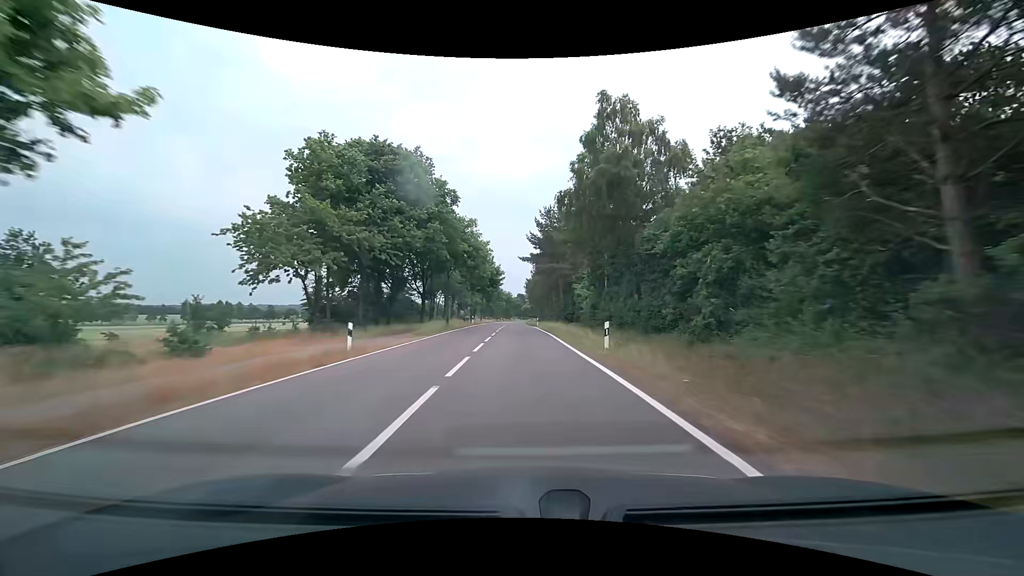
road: tertiary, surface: asphalt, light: Day
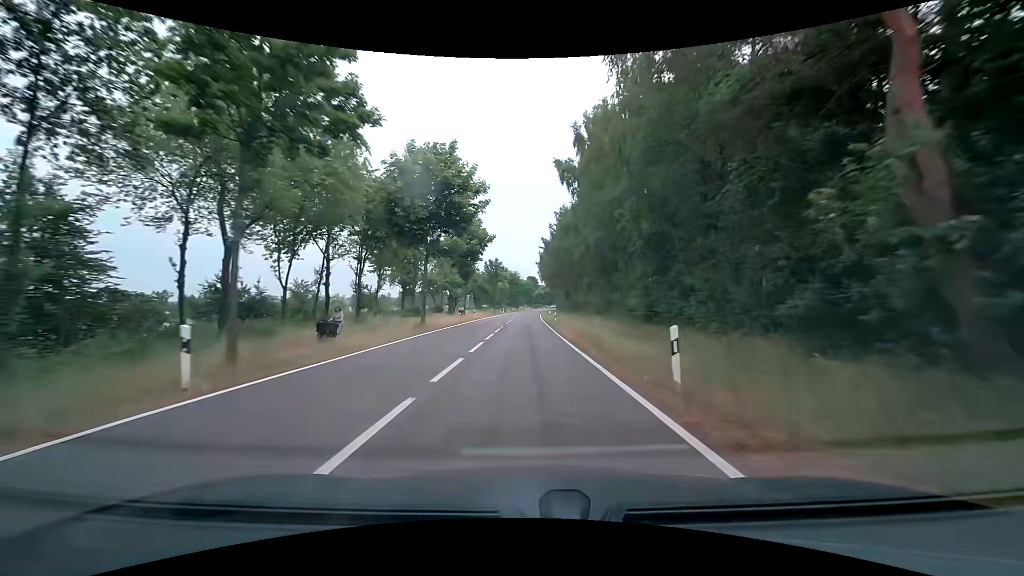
(-0.7, +55.0) m; -1°
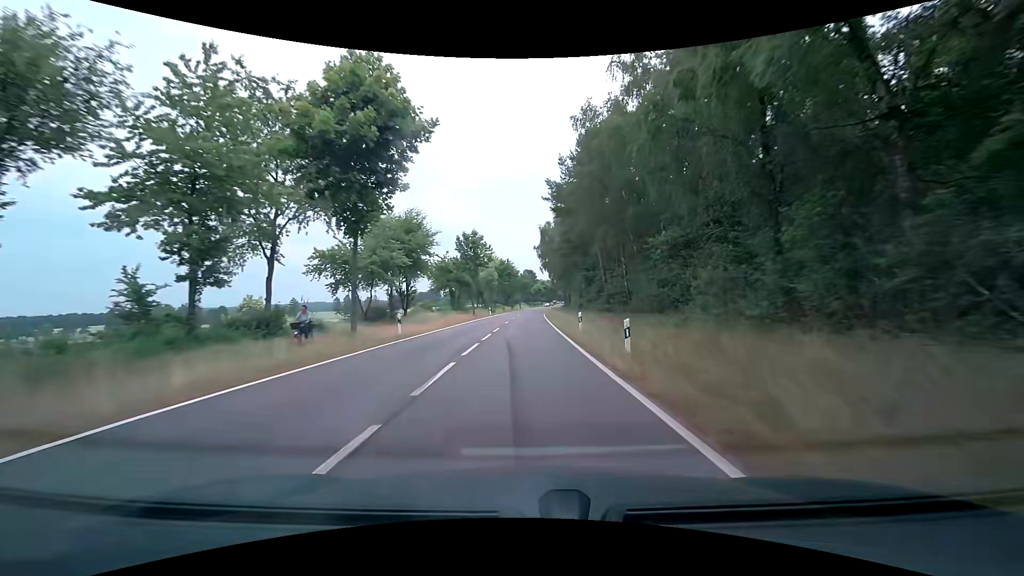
(-0.1, +31.5) m; 0°
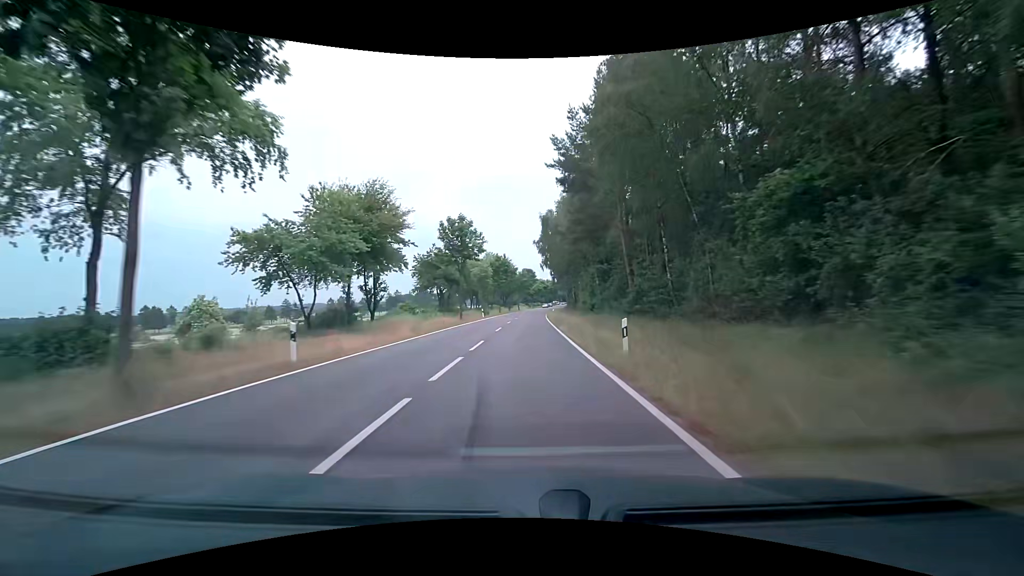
(0.0, +10.4) m; 0°
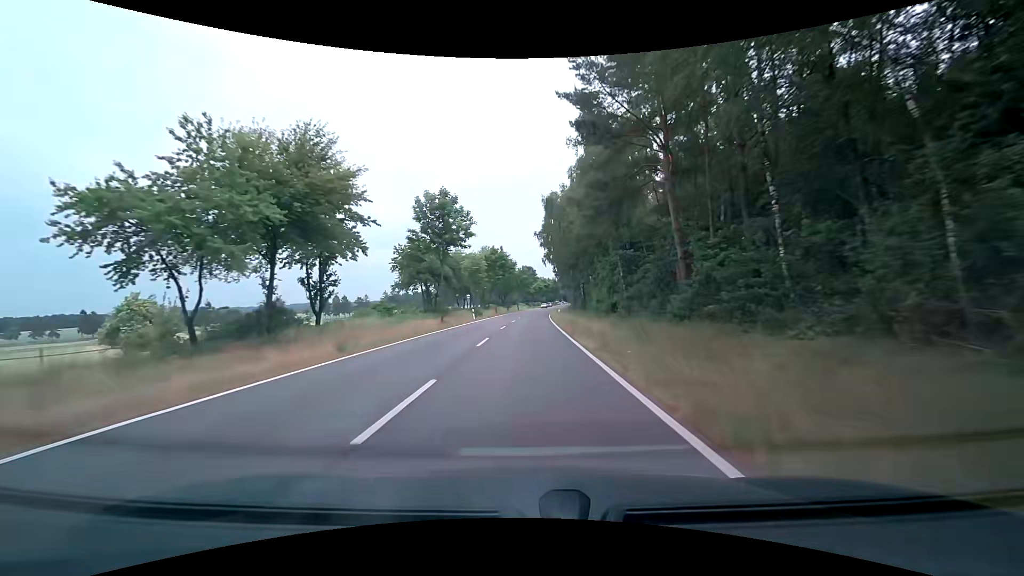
(0.0, +10.4) m; 0°
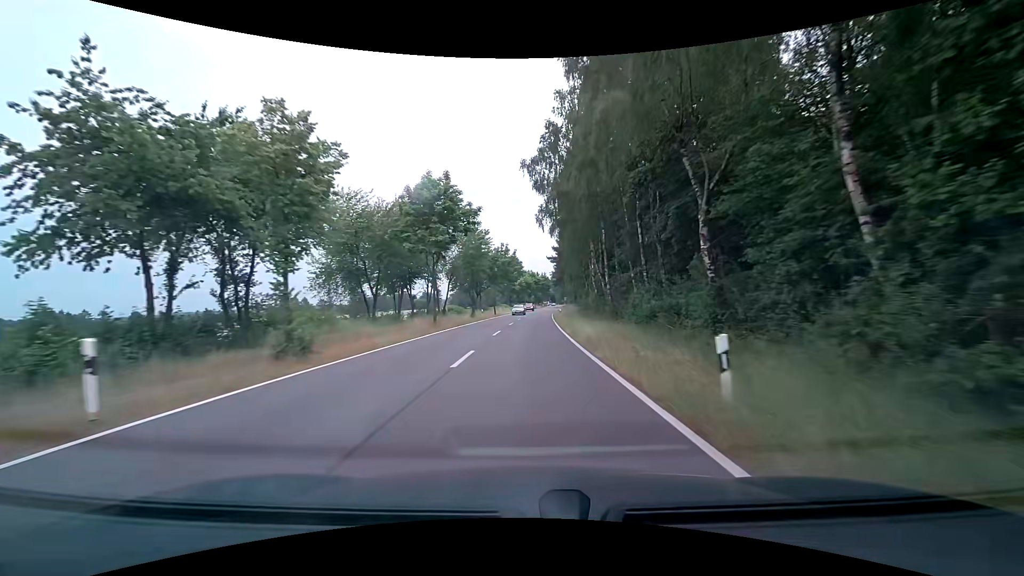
(+0.1, +41.7) m; +1°
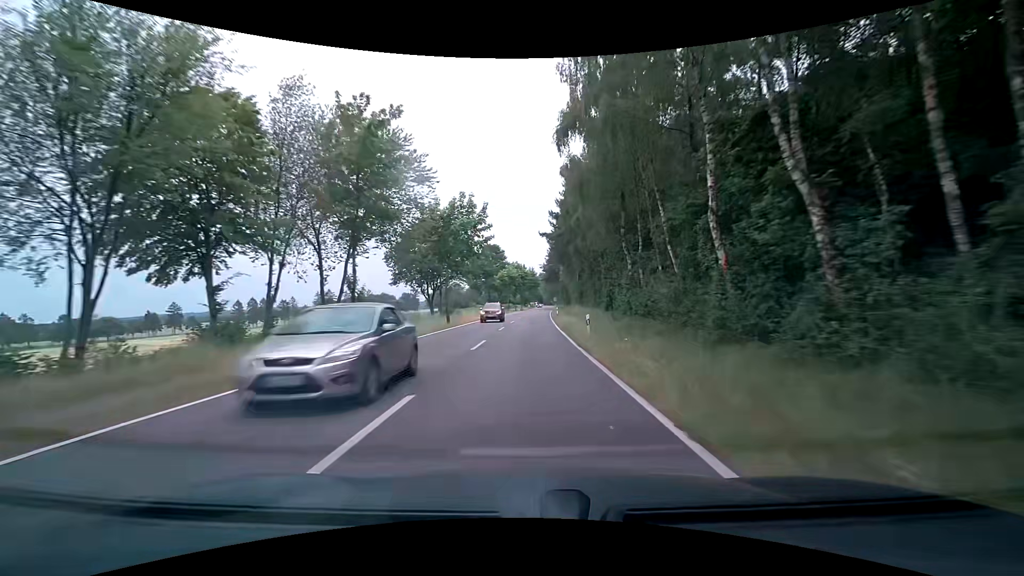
(+0.5, +31.9) m; +2°
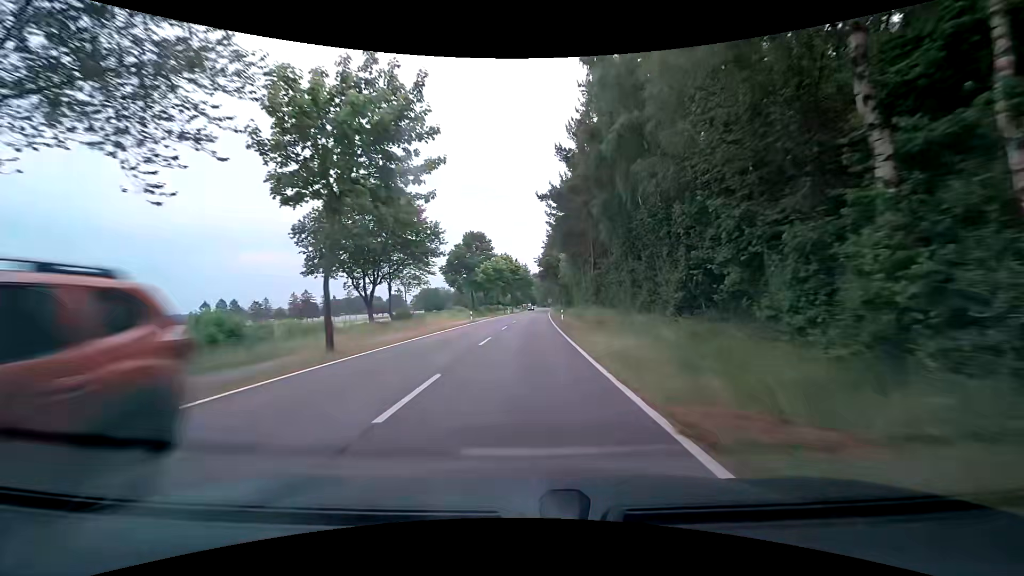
(+0.3, +21.5) m; +2°
(0, +10) (0, +20) (0, +30) (0, +40) (0, +50) (0, +60) (+1, +70) (+1, +80) (+2, +90) (+2, +100) m
